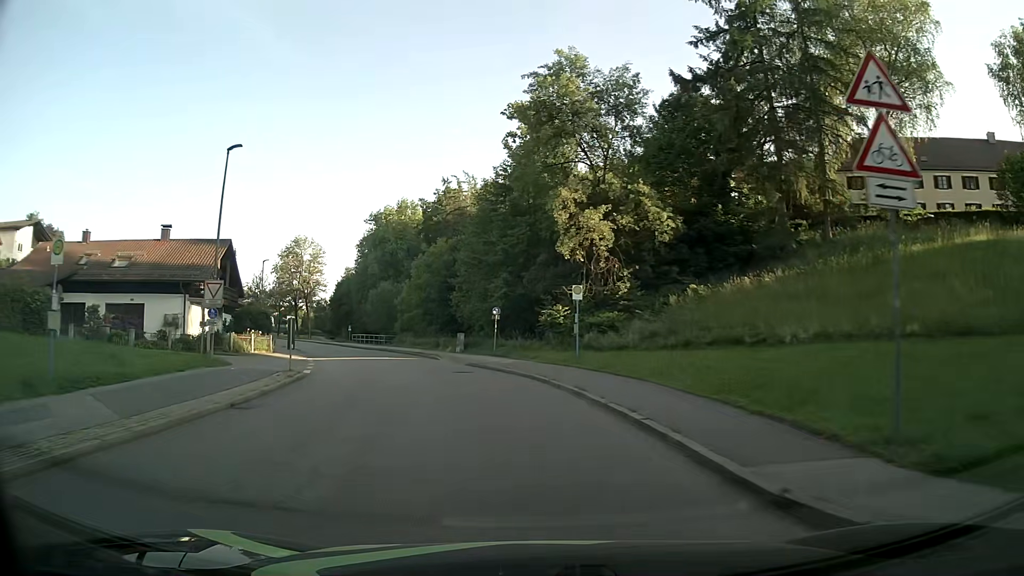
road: unclassified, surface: asphalt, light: Day
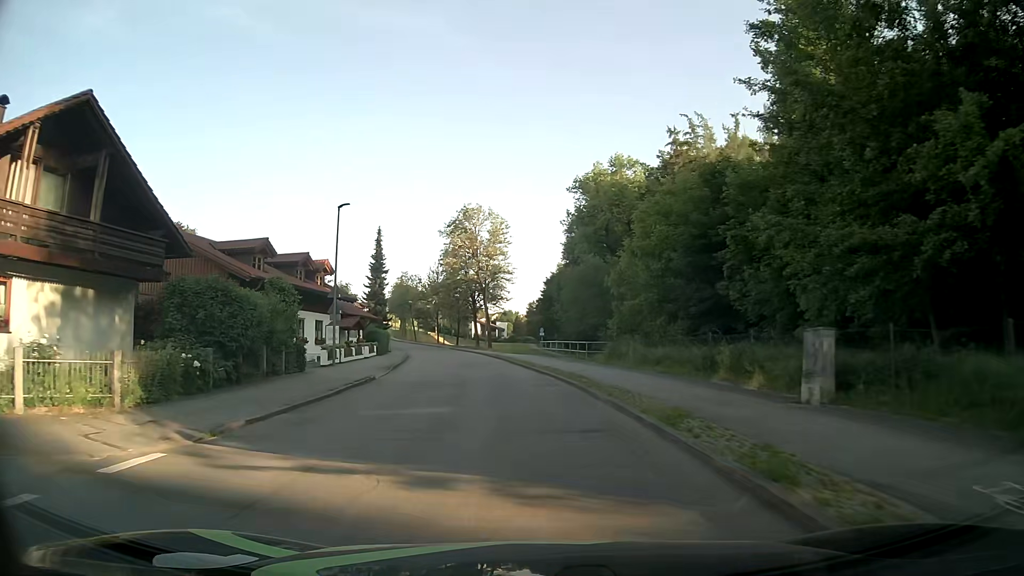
(-6.0, +32.3) m; -21°
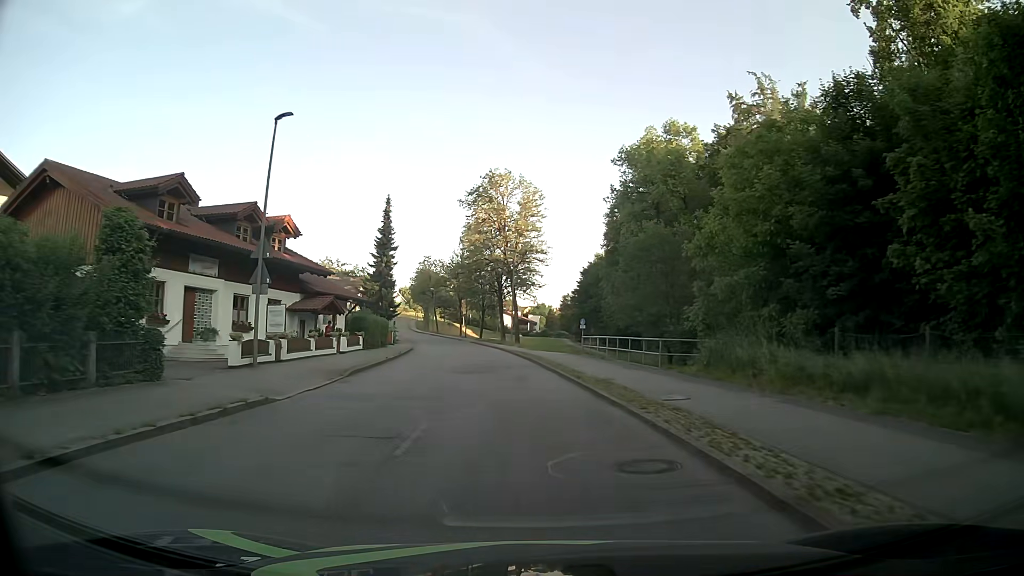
(-0.3, +13.3) m; -3°
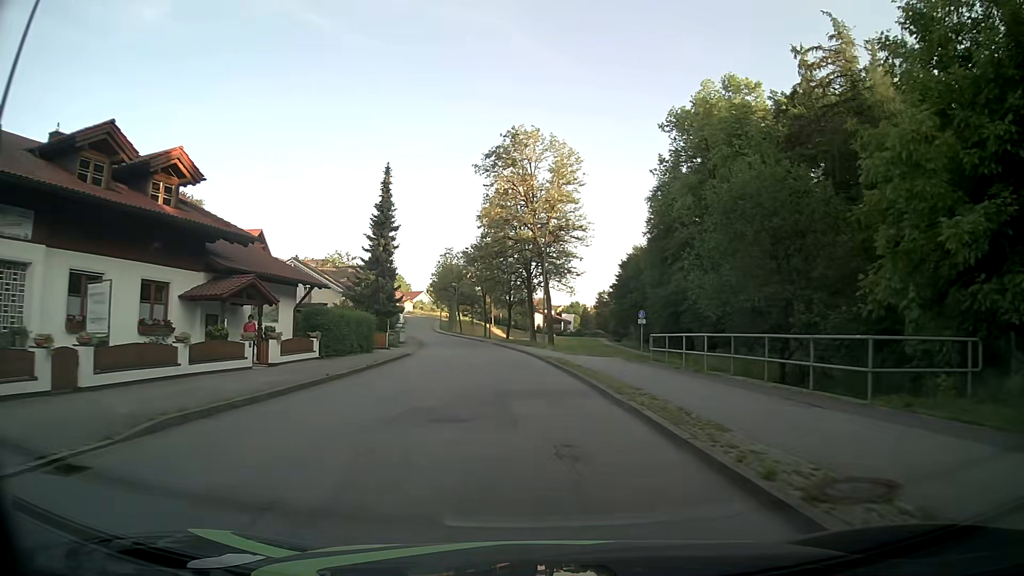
(-0.1, +13.5) m; -2°
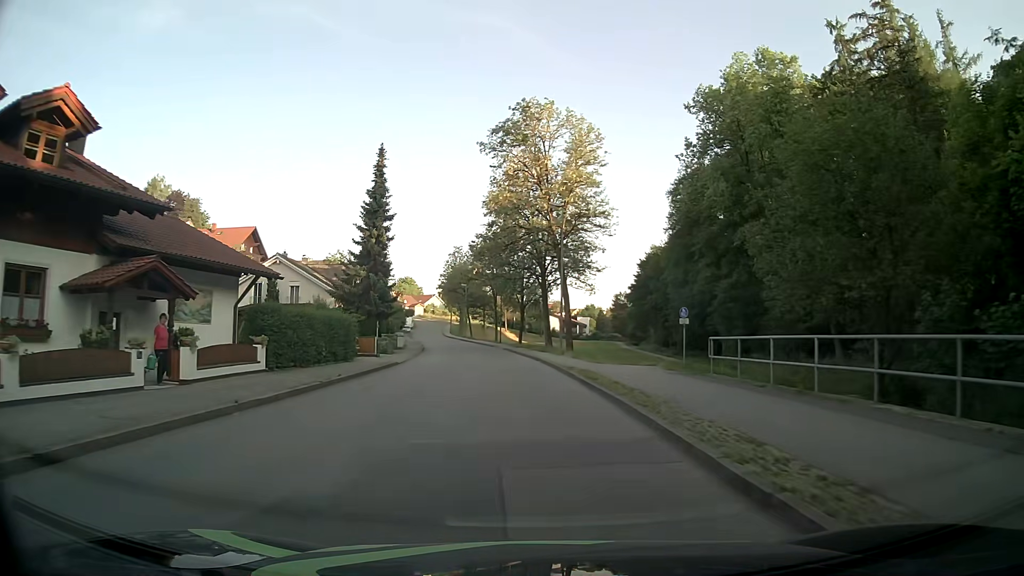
(0.0, +6.8) m; -1°
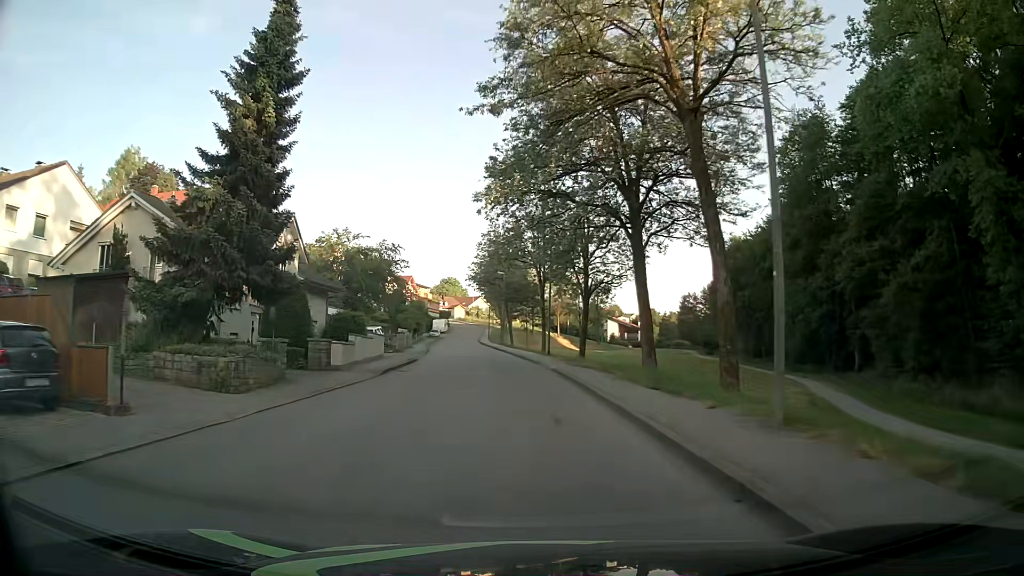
(-0.9, +27.0) m; -4°
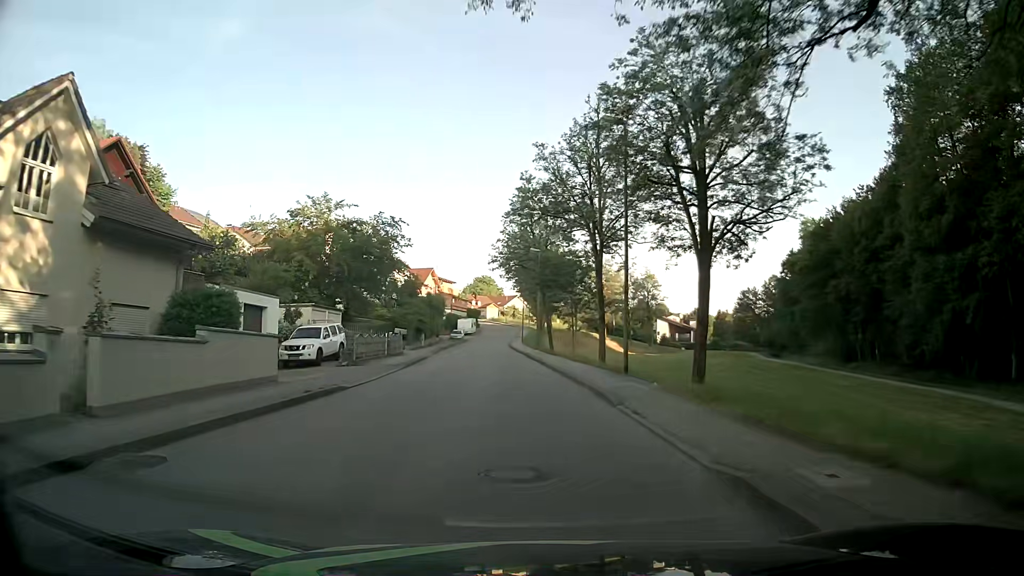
(-0.6, +20.4) m; -3°
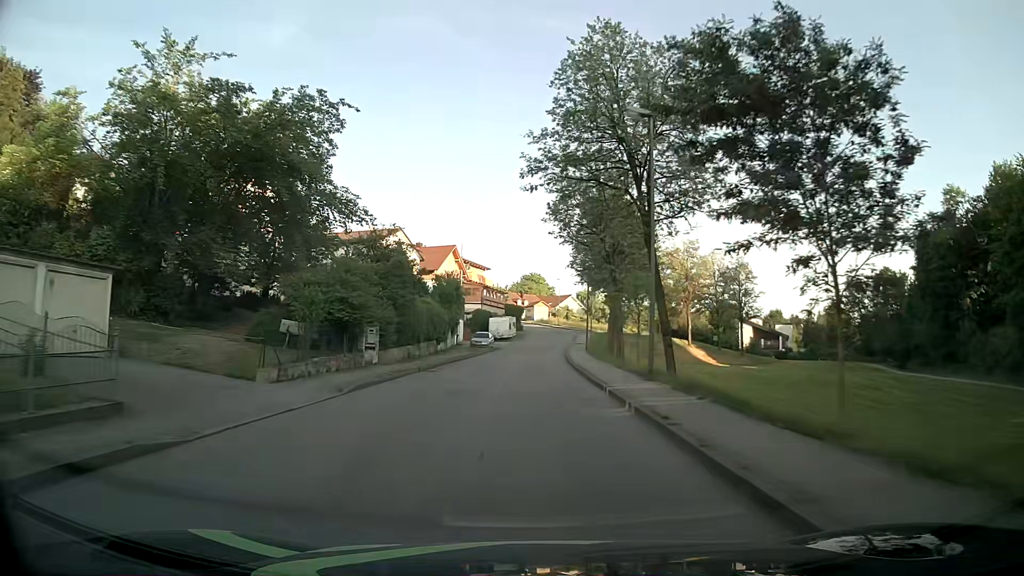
(-1.5, +33.6) m; -5°
(0, +10) (0, +20) (0, +30) (0, +40) (+1, +50) (+1, +60) (+2, +70) (+3, +80) (+4, +90) (+9, +98) m
